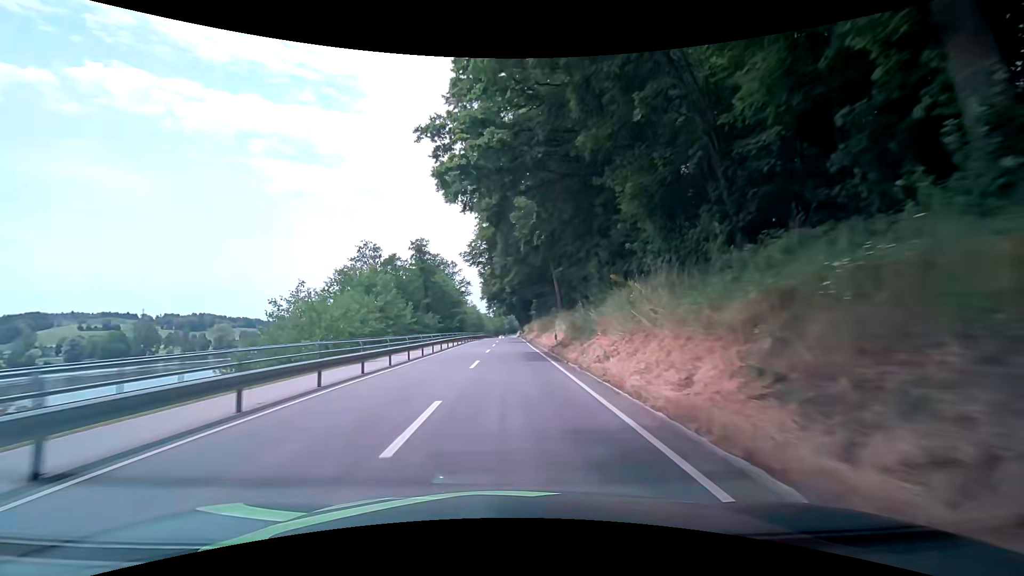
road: secondary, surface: asphalt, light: Day
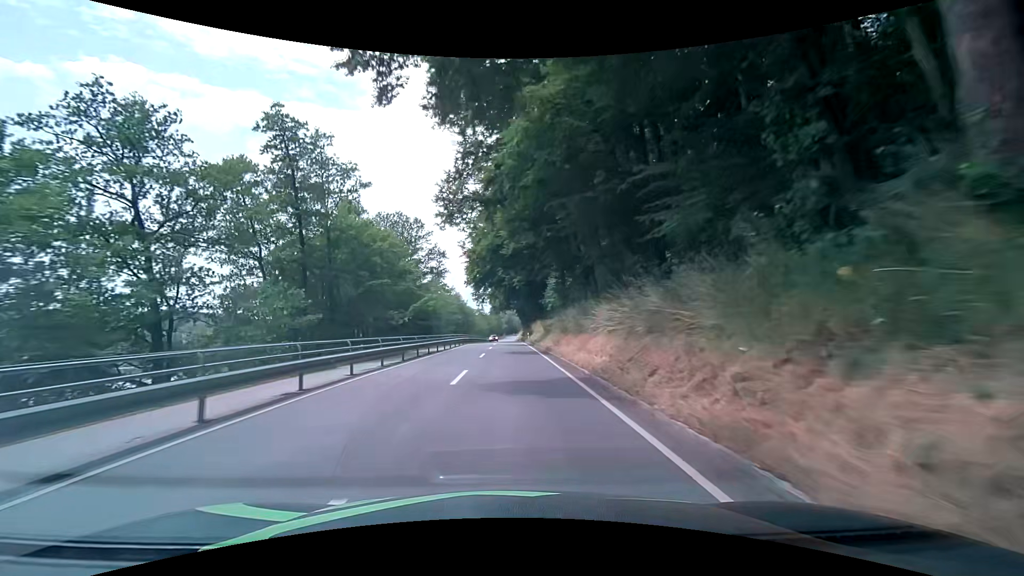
(0.0, +41.3) m; 0°
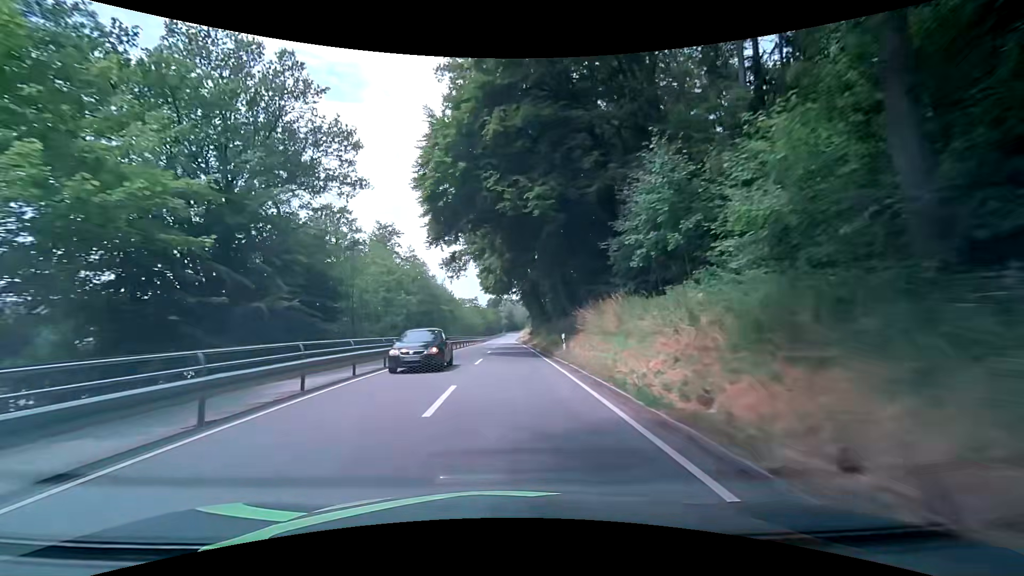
(-0.2, +40.2) m; -1°
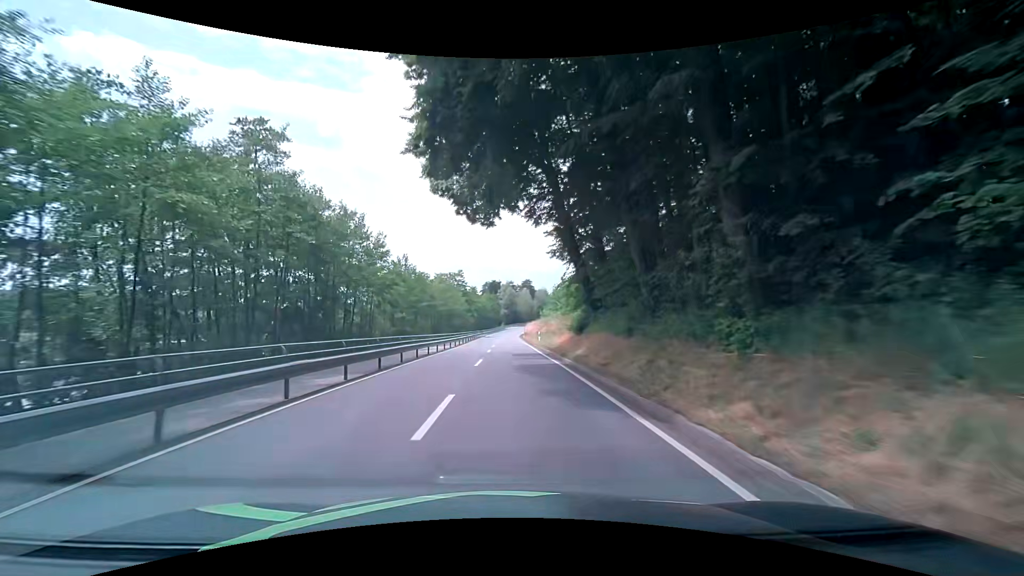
(+0.8, +49.6) m; +2°
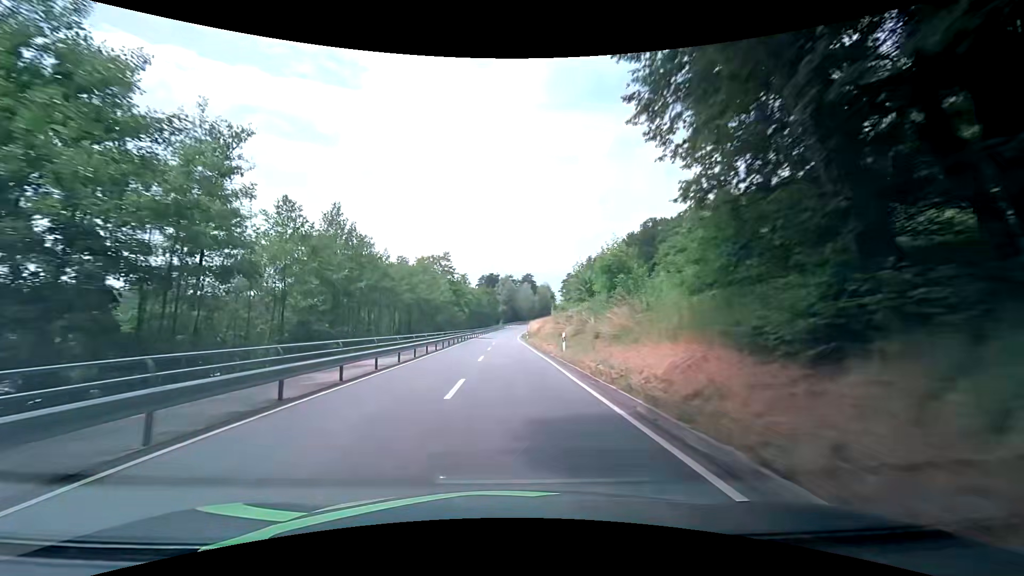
(-0.4, +20.1) m; -1°
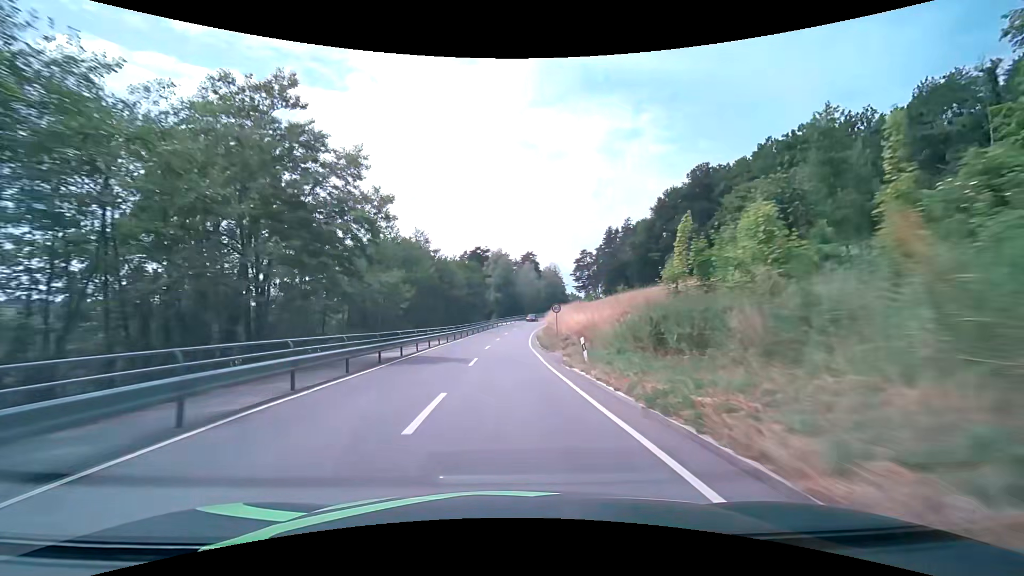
(+0.5, +51.4) m; +1°
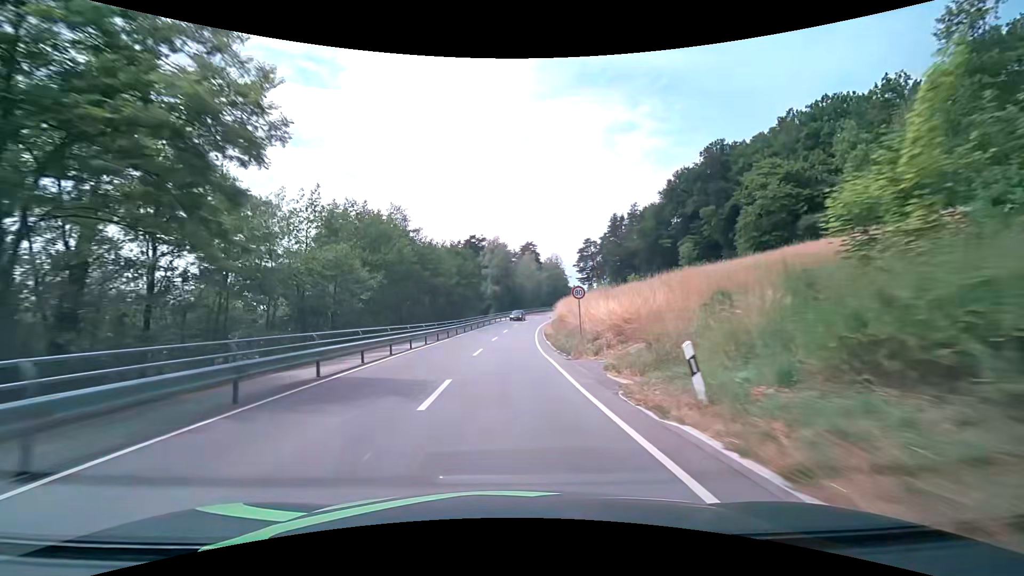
(0.0, +10.4) m; 0°
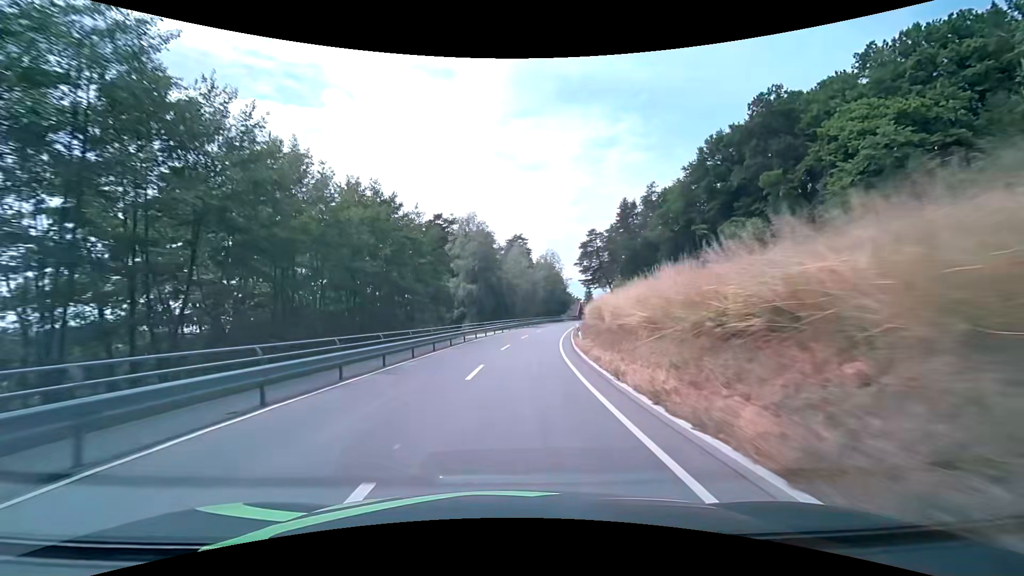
(+0.2, +31.5) m; +2°
(0, +10) (+1, +20) (+1, +30) (+3, +40) (+4, +50) (+6, +60) (+8, +69) (+10, +79) (+13, +89) (+16, +98) m
